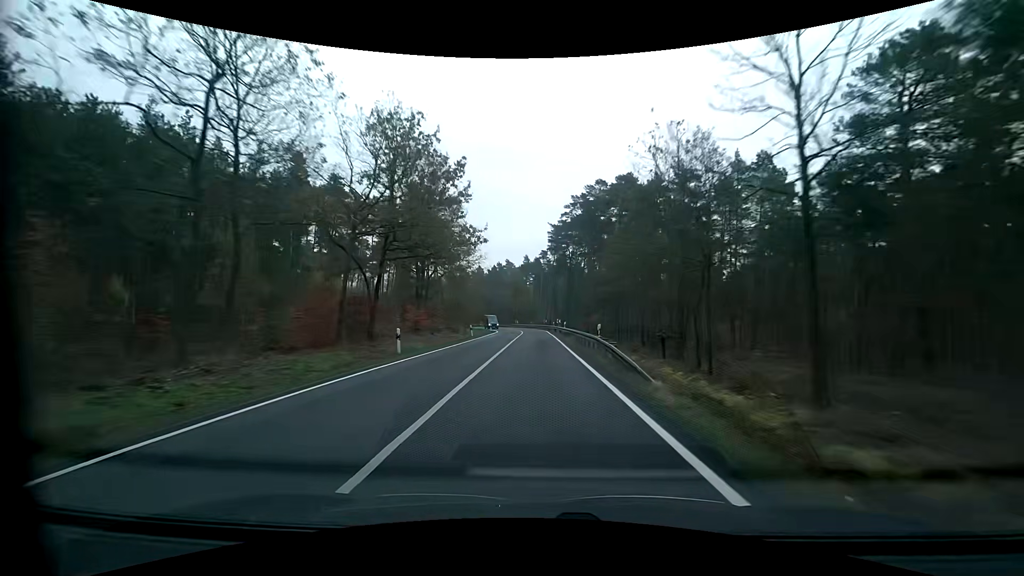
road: primary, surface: asphalt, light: Day
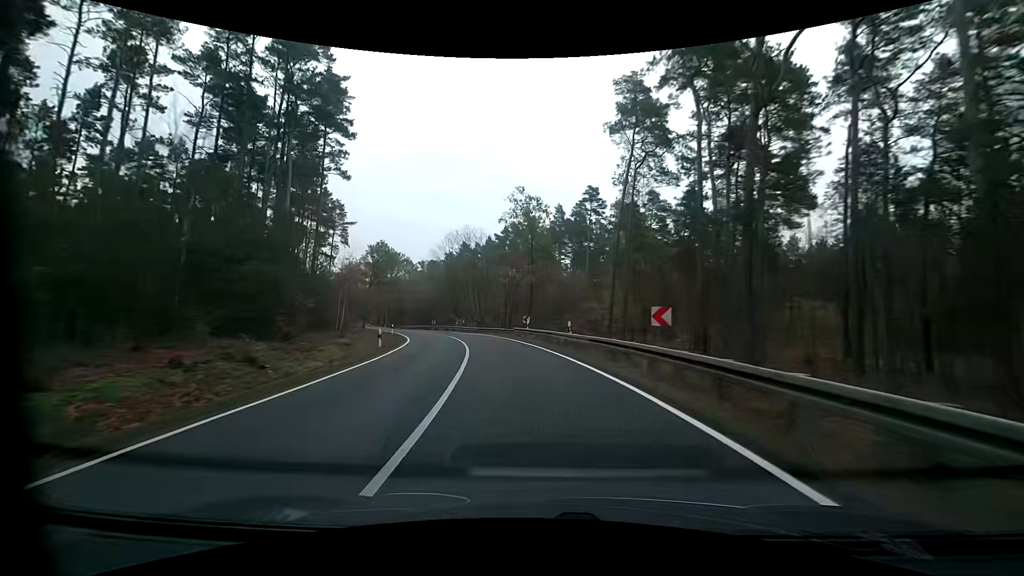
(-1.1, +69.8) m; -4°
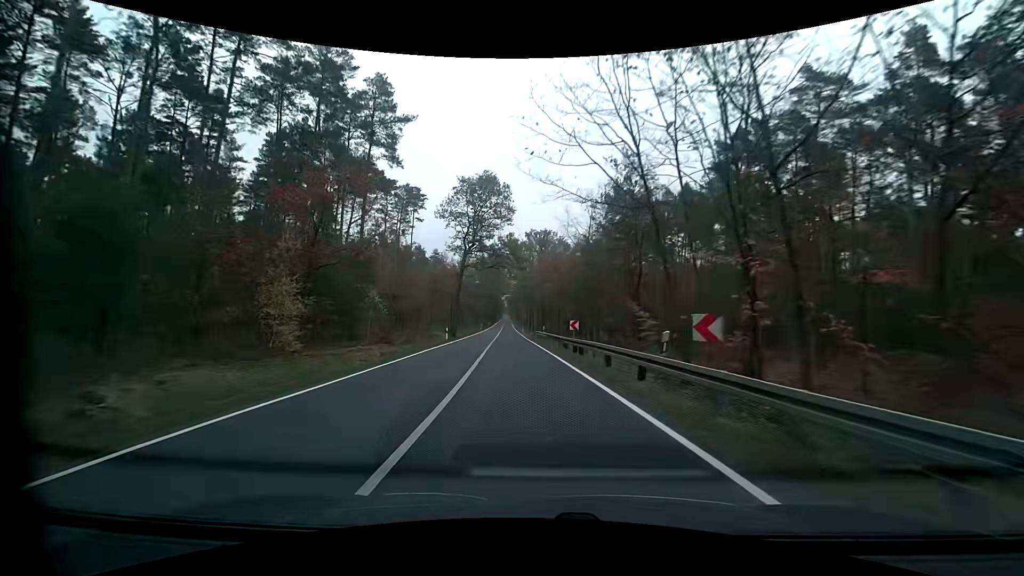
(-9.1, +51.0) m; -19°
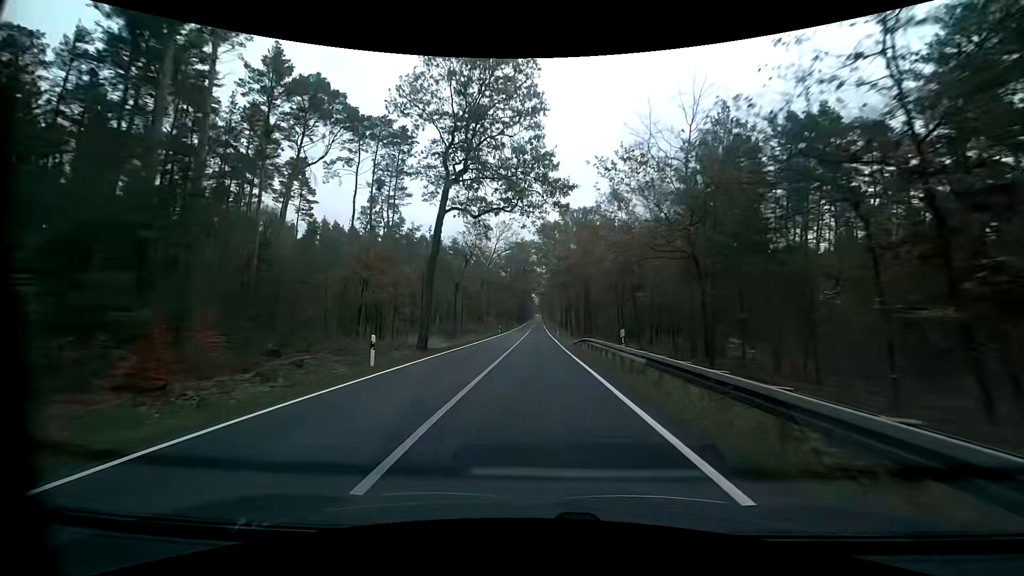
(-1.2, +26.3) m; -4°
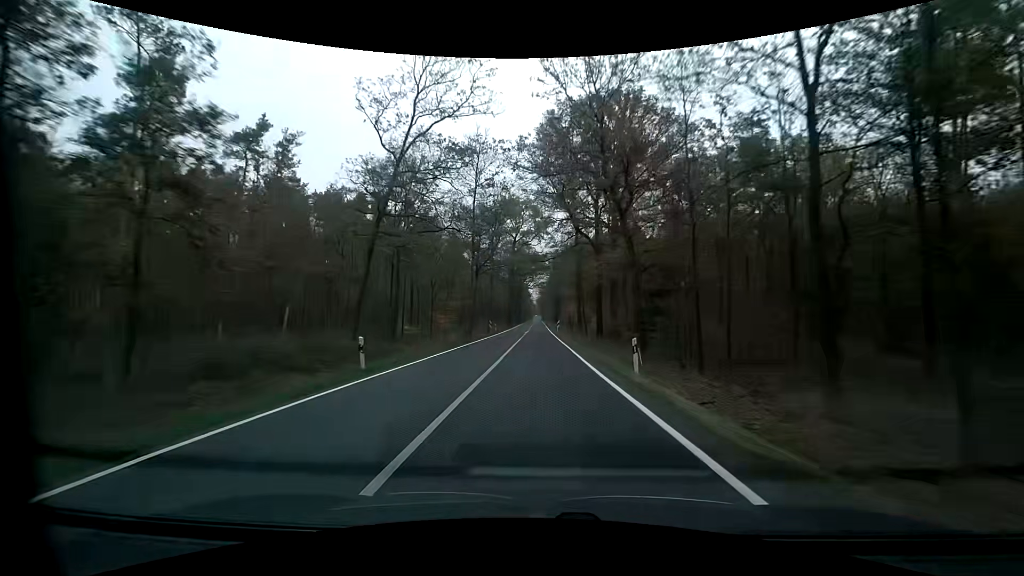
(0.0, +55.3) m; 0°
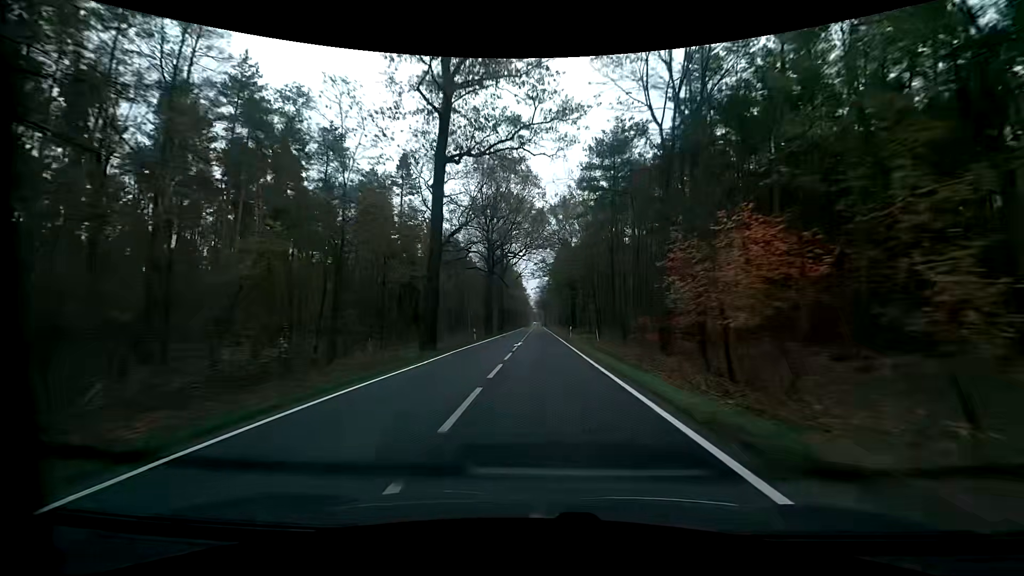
(-0.4, +73.8) m; 0°
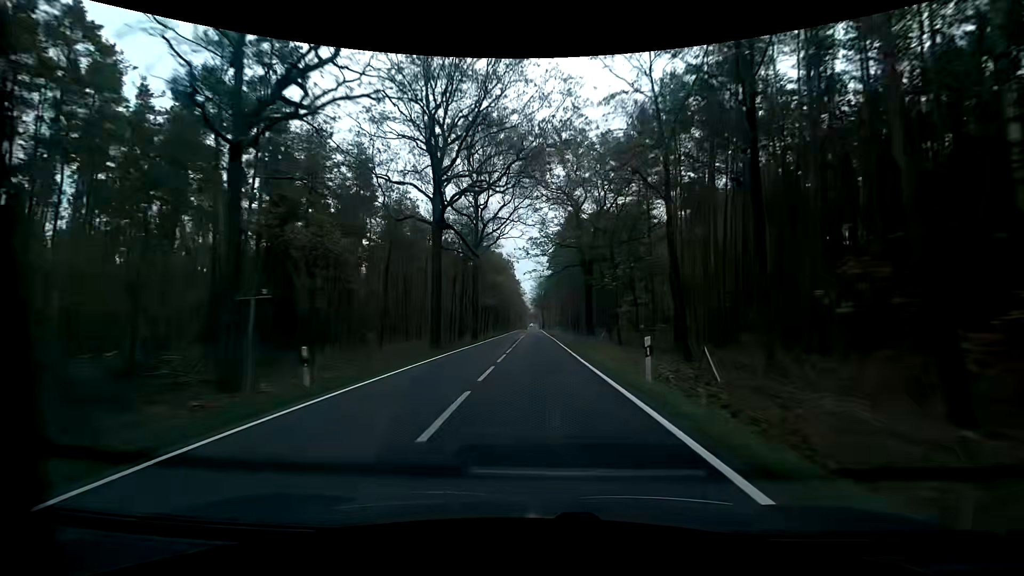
(+0.1, +30.6) m; 0°
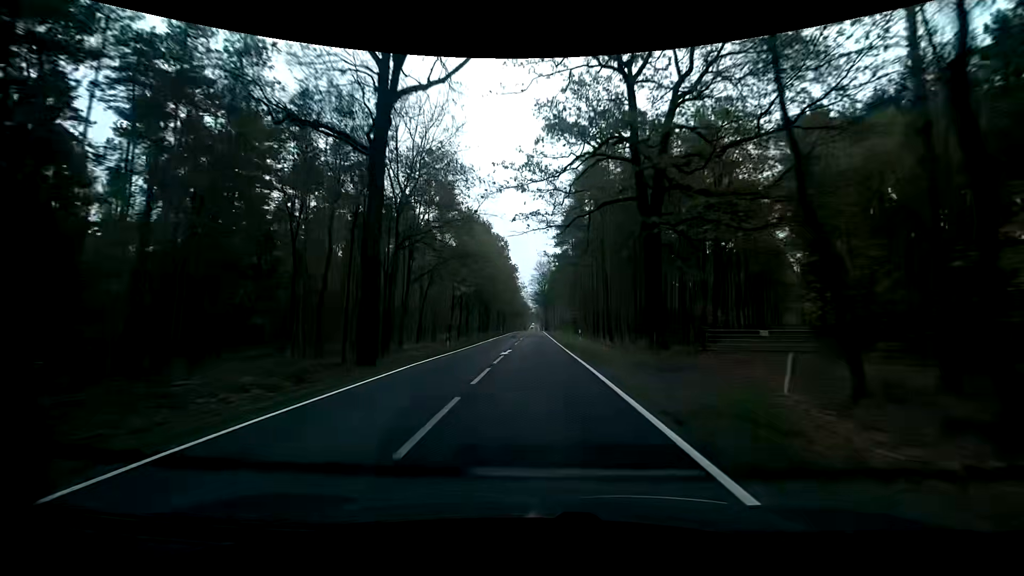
(-0.1, +30.8) m; -1°
(0, +10) (0, +20) (0, +30) (0, +40) (+1, +50) (+1, +60) (+1, +70) (+1, +80) (+1, +90) (+1, +100) m
